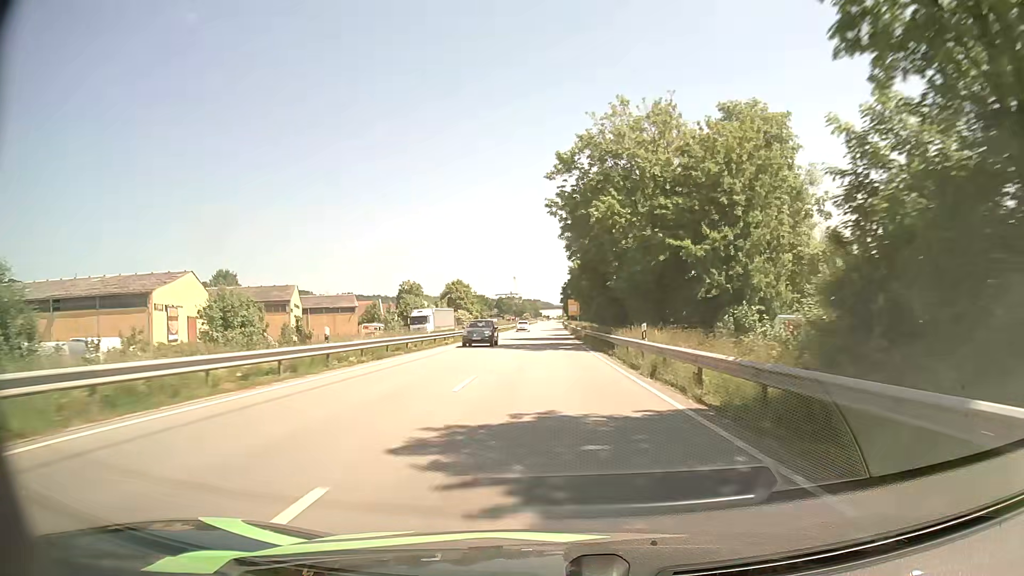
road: primary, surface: asphalt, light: Day
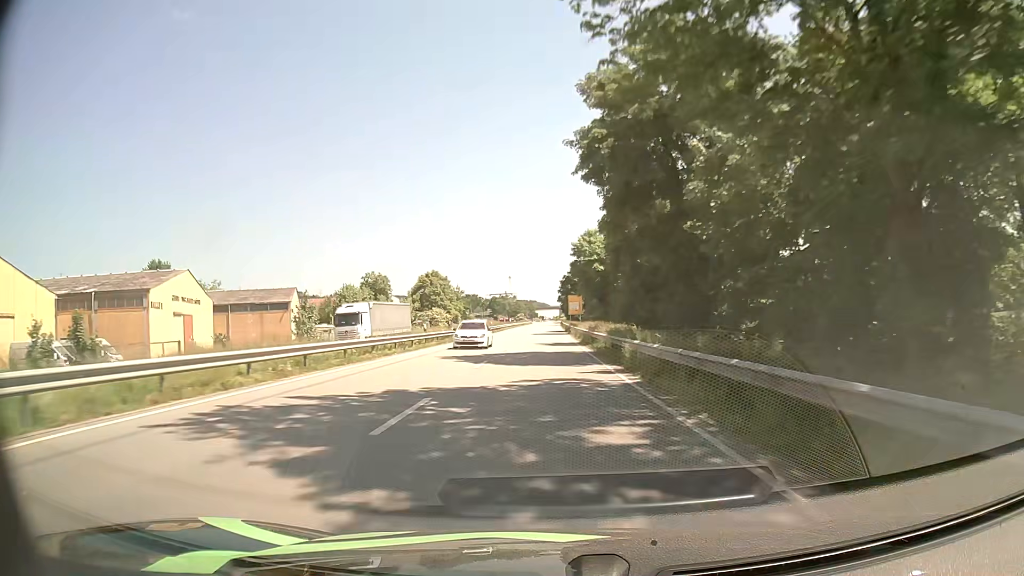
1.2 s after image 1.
(+0.1, +29.6) m; 0°
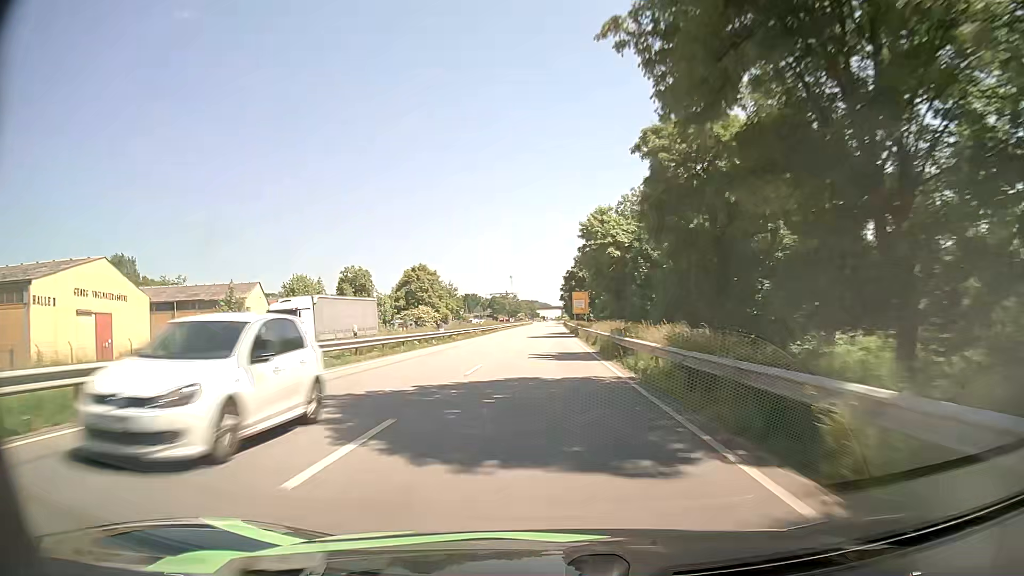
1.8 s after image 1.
(0.0, +14.7) m; 0°
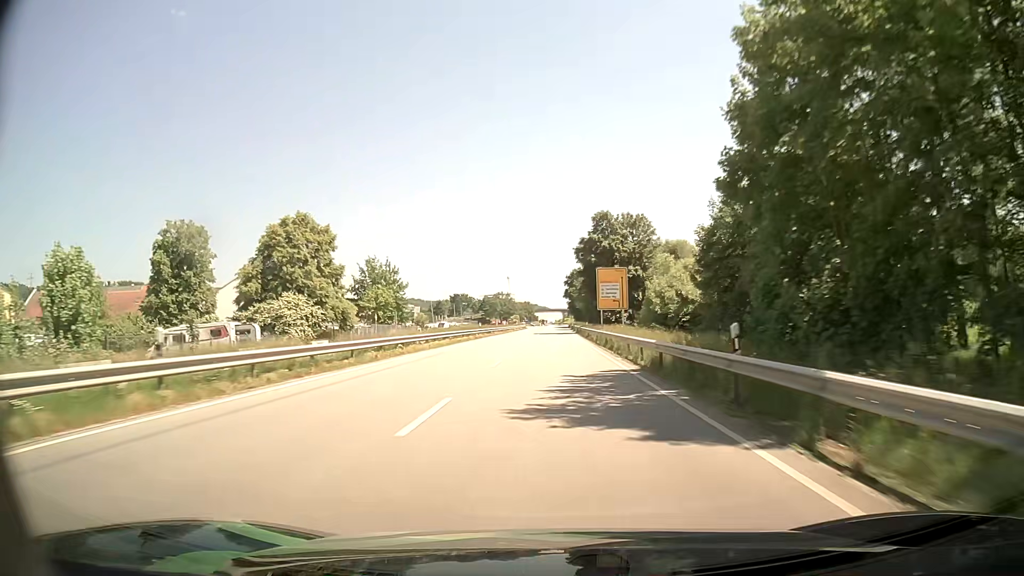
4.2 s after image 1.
(0.0, +58.0) m; 0°
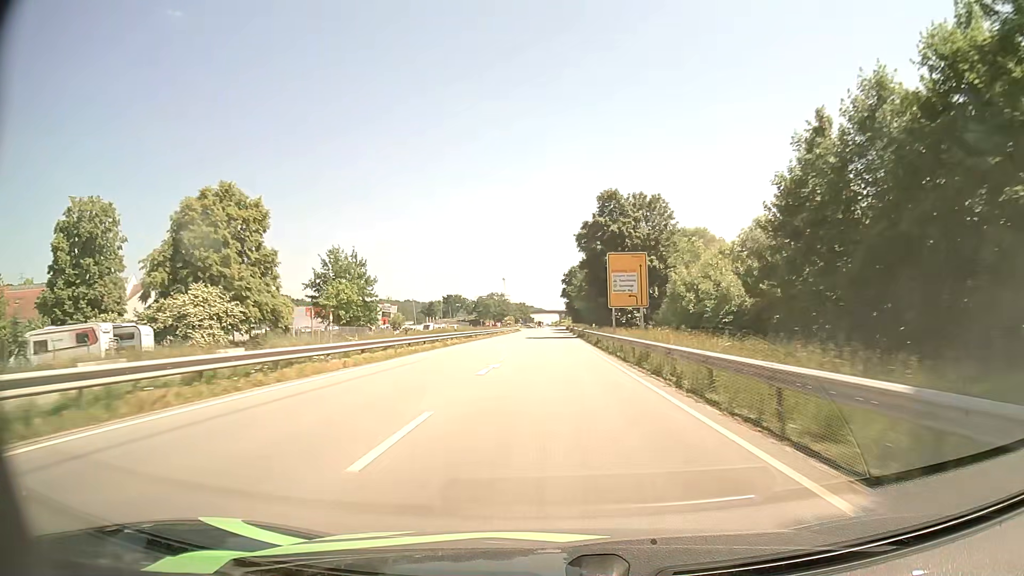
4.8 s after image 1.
(+0.1, +14.4) m; 0°
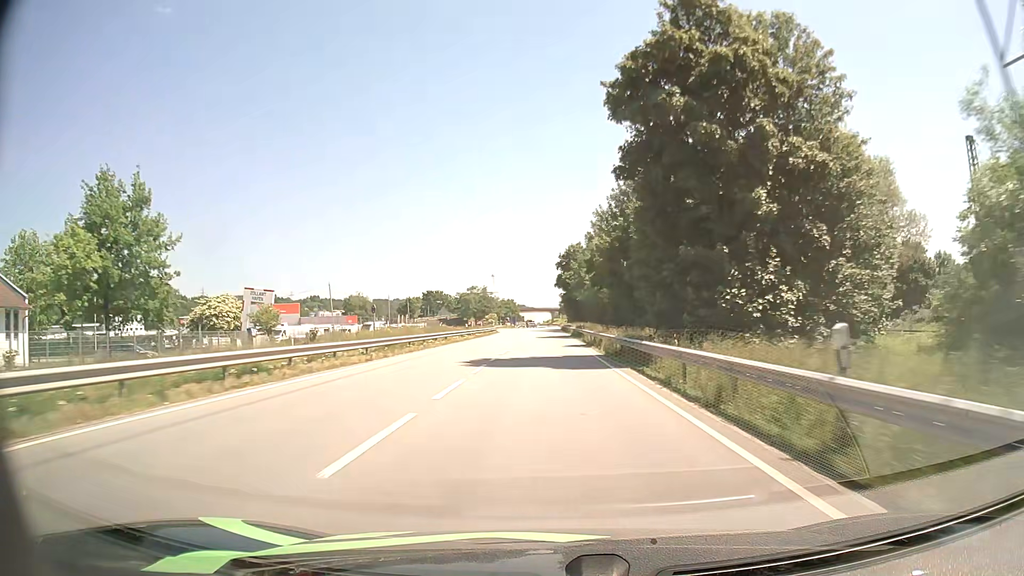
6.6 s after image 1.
(+0.4, +42.5) m; +1°
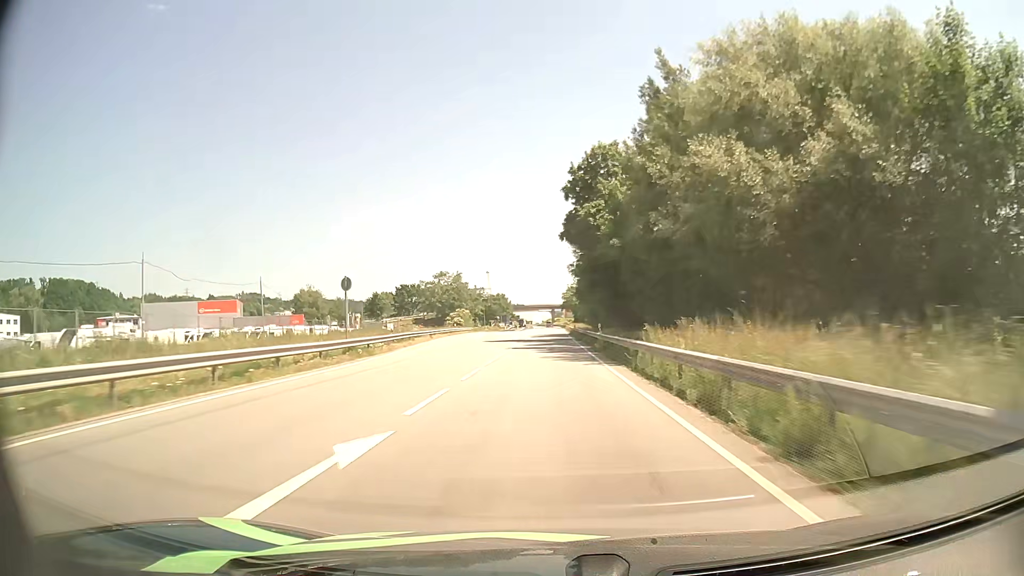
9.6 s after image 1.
(+0.1, +68.1) m; 0°
(0, +10) (0, +20) (0, +30) (0, +40) (0, +50) (0, +60) (0, +70) (0, +80) (0, +90) (0, +100) m
